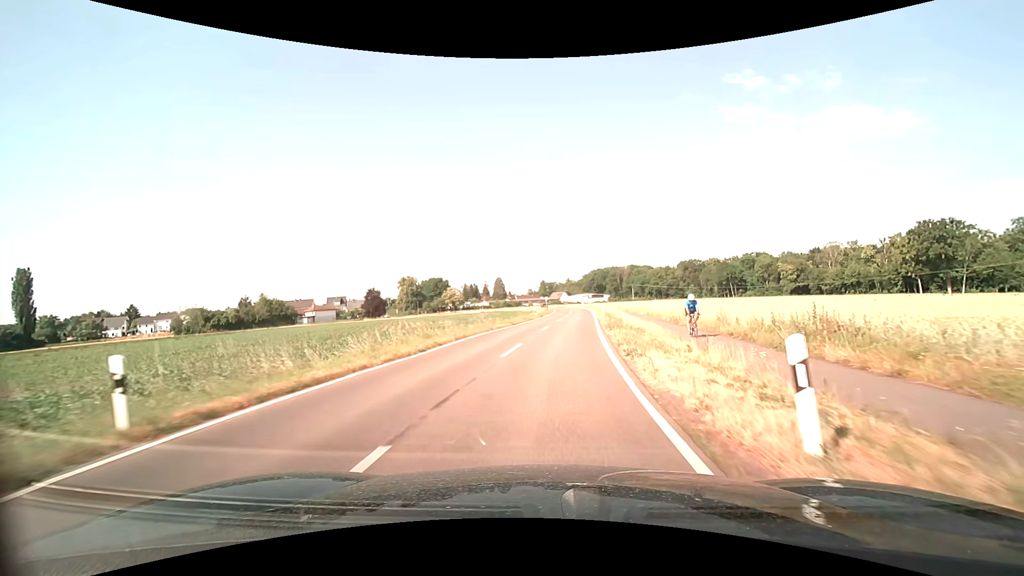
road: tertiary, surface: asphalt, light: Day
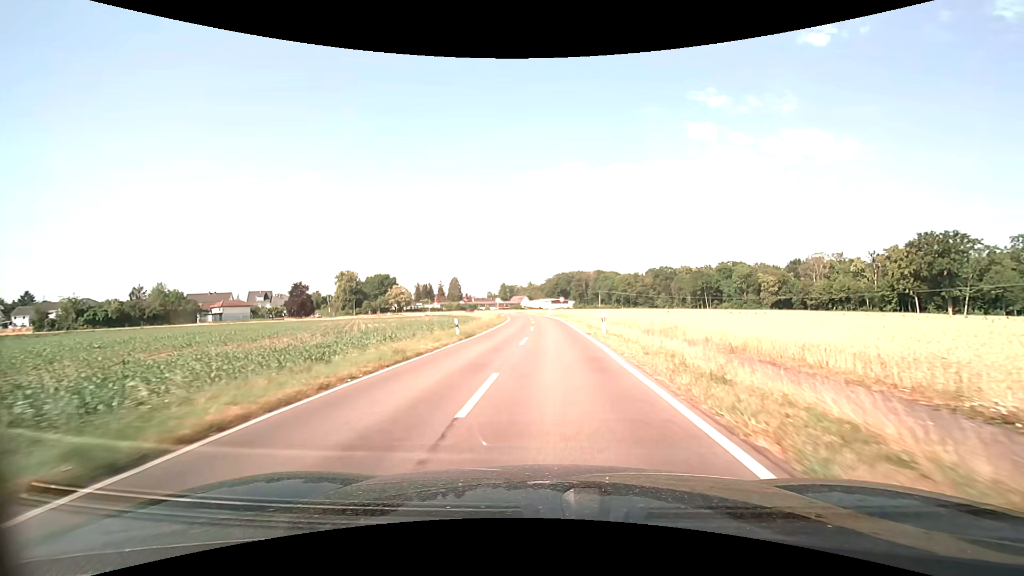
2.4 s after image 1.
(+1.3, +30.6) m; +4°
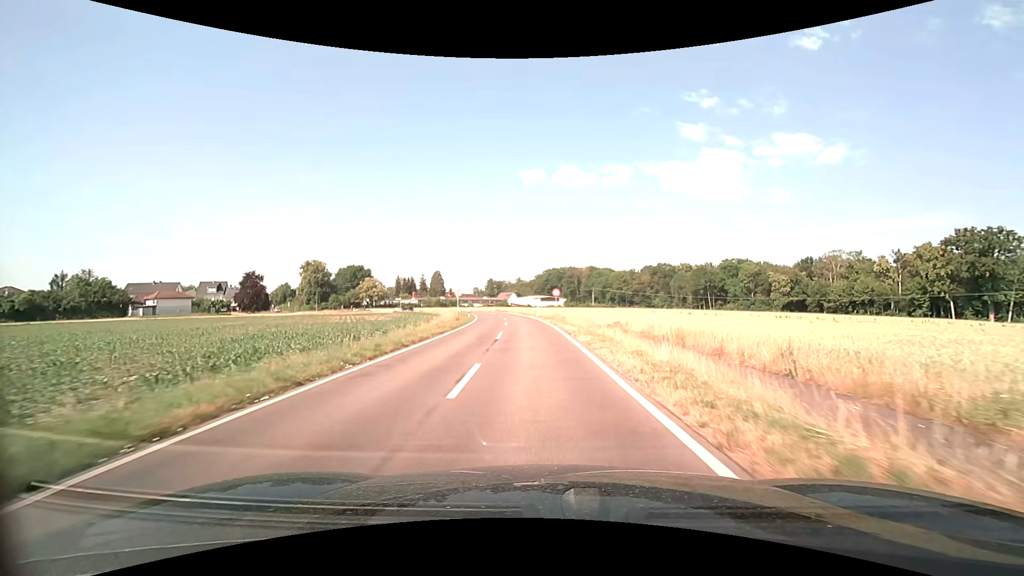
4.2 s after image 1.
(+0.5, +22.9) m; +1°
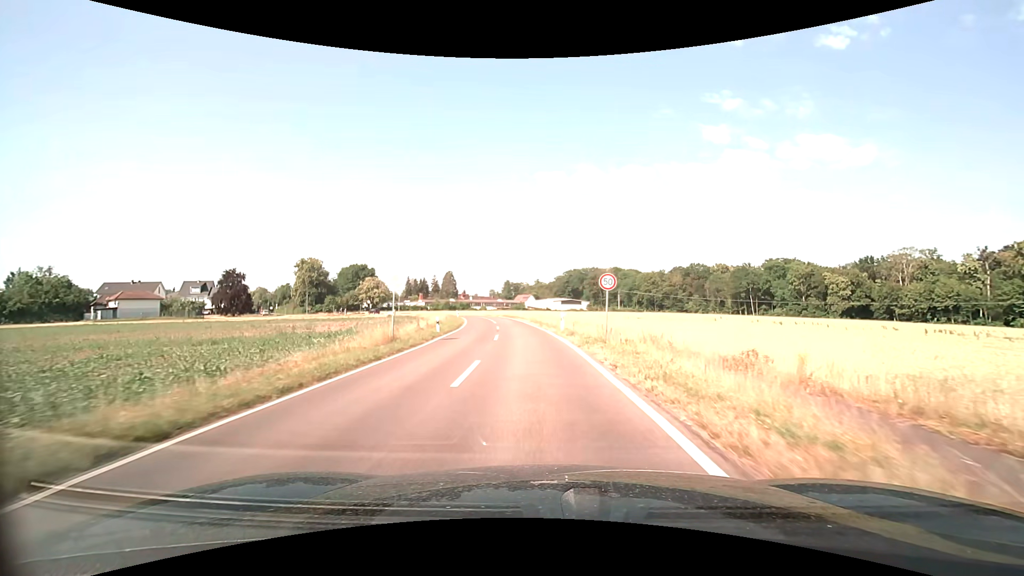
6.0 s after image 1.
(-0.5, +22.9) m; -2°
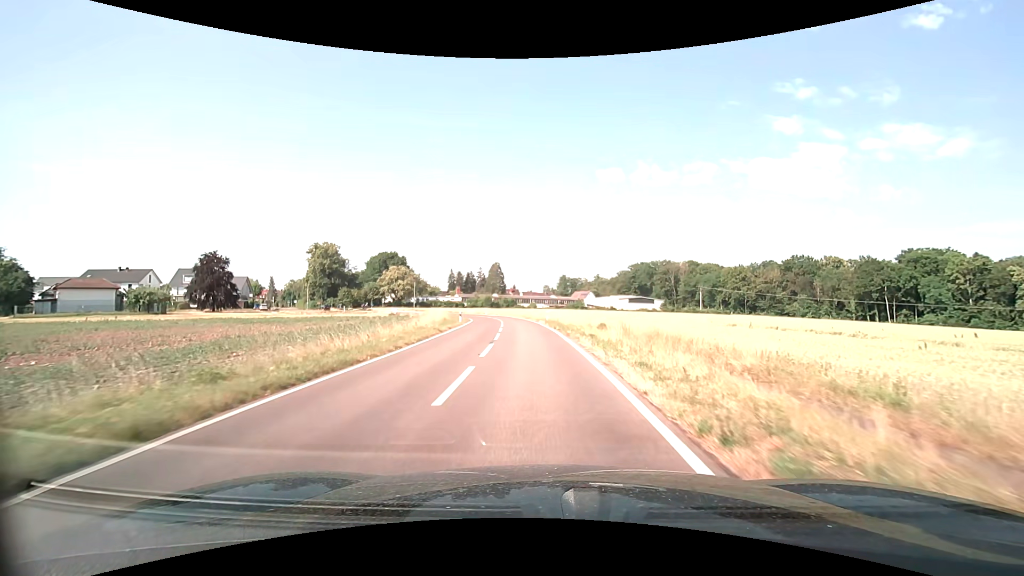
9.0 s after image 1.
(-2.1, +37.9) m; -6°
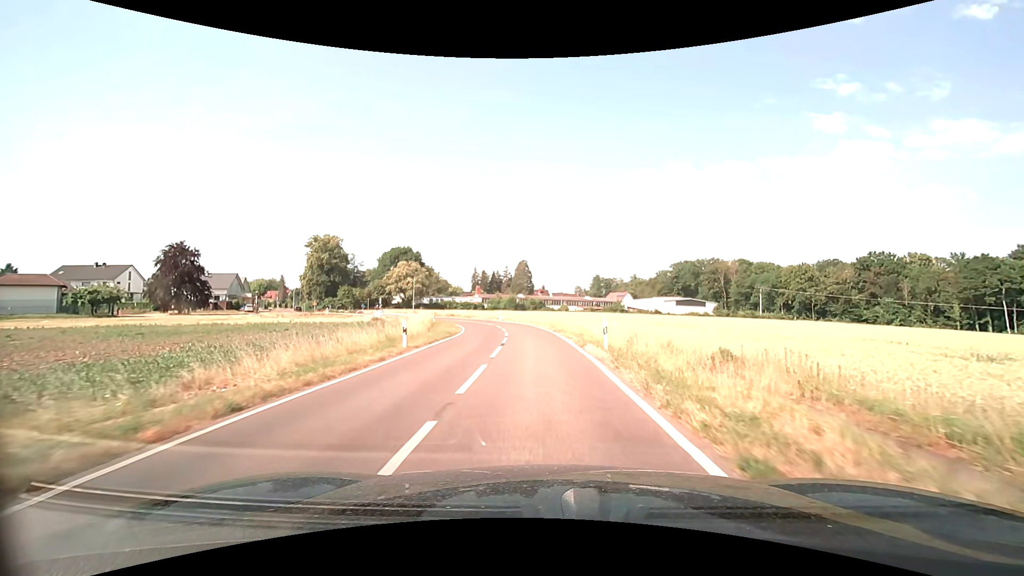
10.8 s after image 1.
(-0.7, +22.8) m; -4°
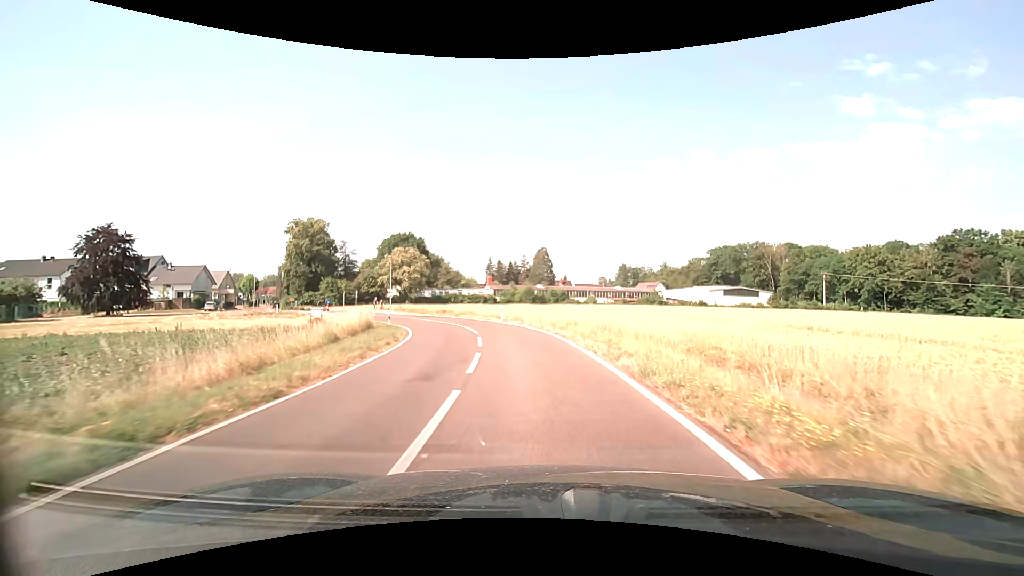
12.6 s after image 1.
(-0.5, +22.2) m; -2°
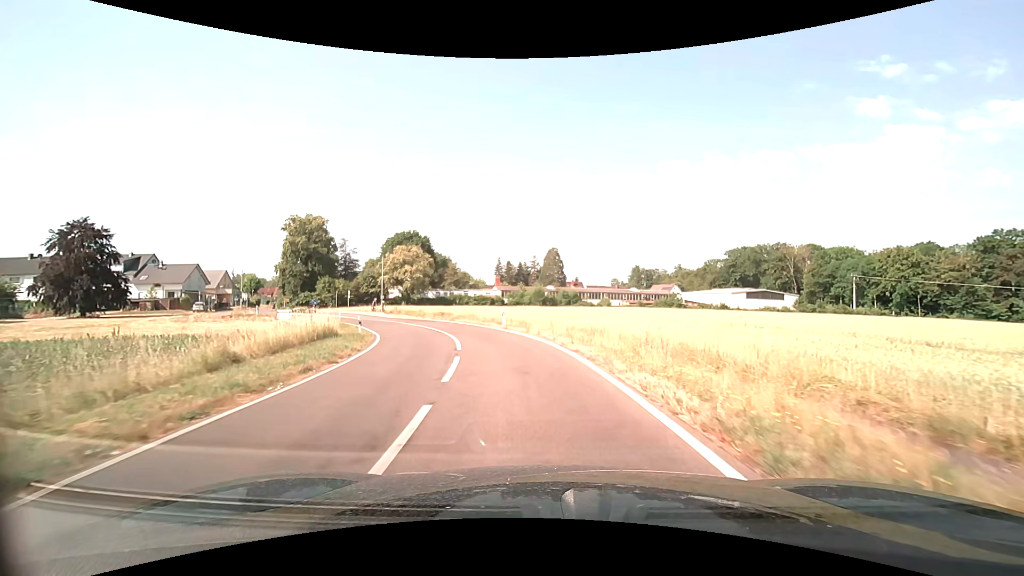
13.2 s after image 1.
(0.0, +6.9) m; -1°
(0, +10) (-2, +20) (-5, +29) (-10, +38) (-15, +46) (-21, +55) (-27, +63) (-33, +70) (-40, +77) (-47, +85) m
